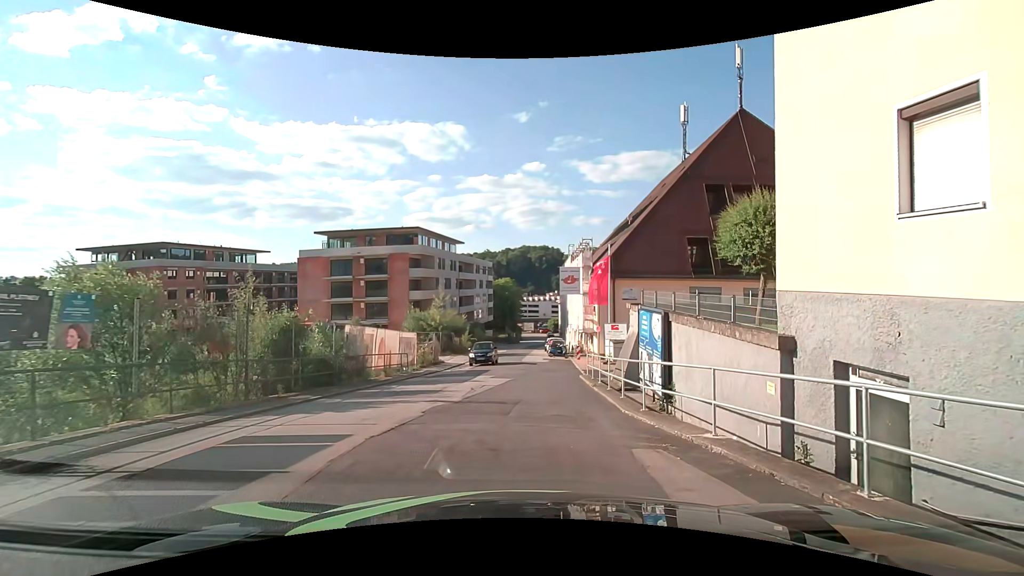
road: residential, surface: asphalt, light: Day
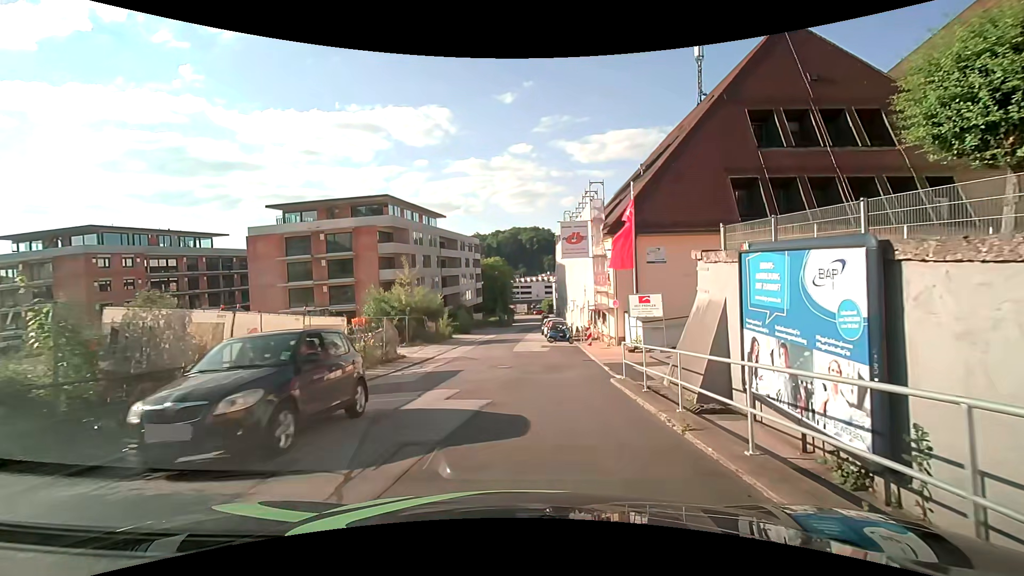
(+0.6, +10.1) m; +4°
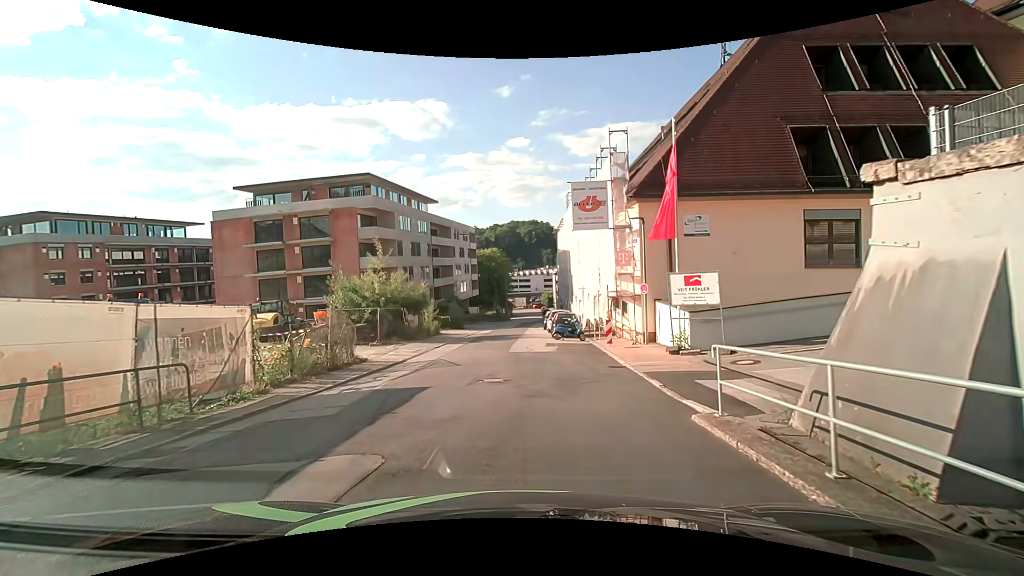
(0.0, +6.4) m; 0°
